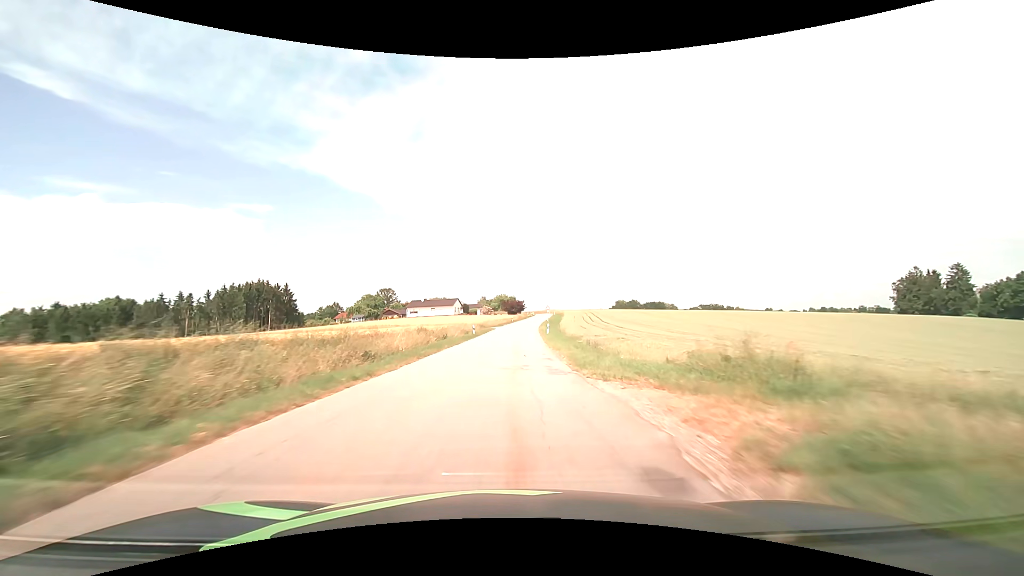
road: tertiary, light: Day
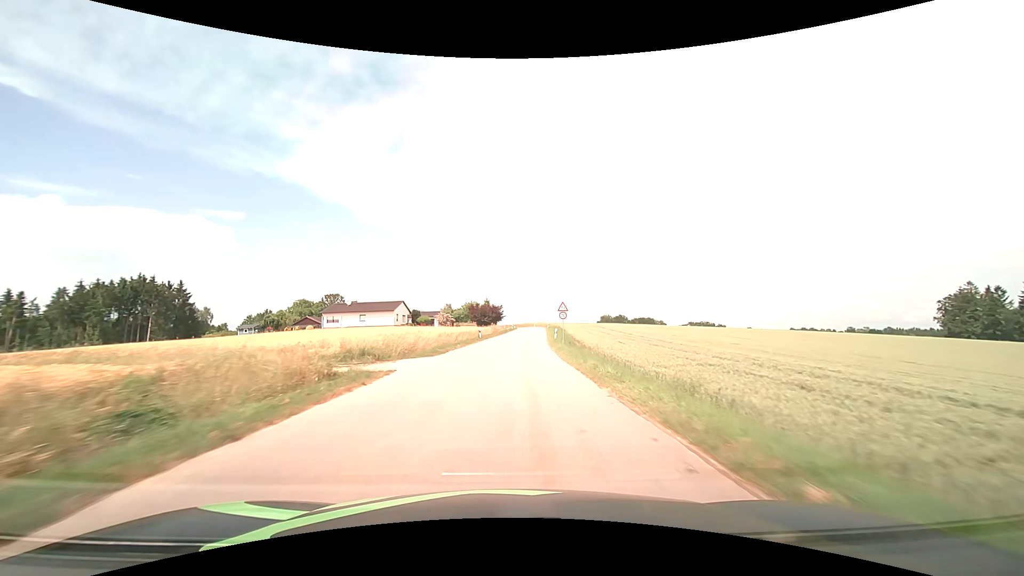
(+0.7, +50.3) m; +3°
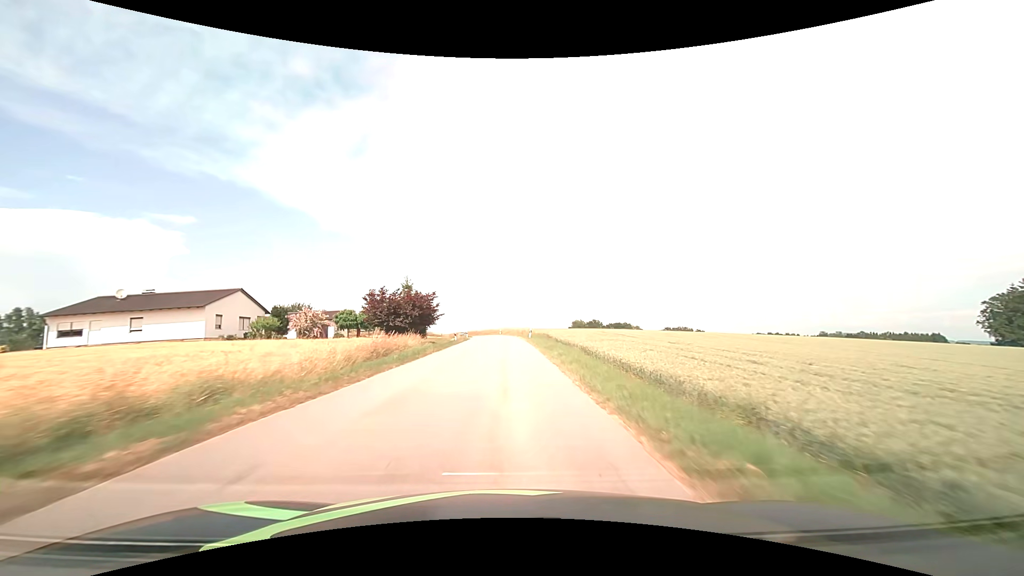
(+2.1, +49.5) m; +4°
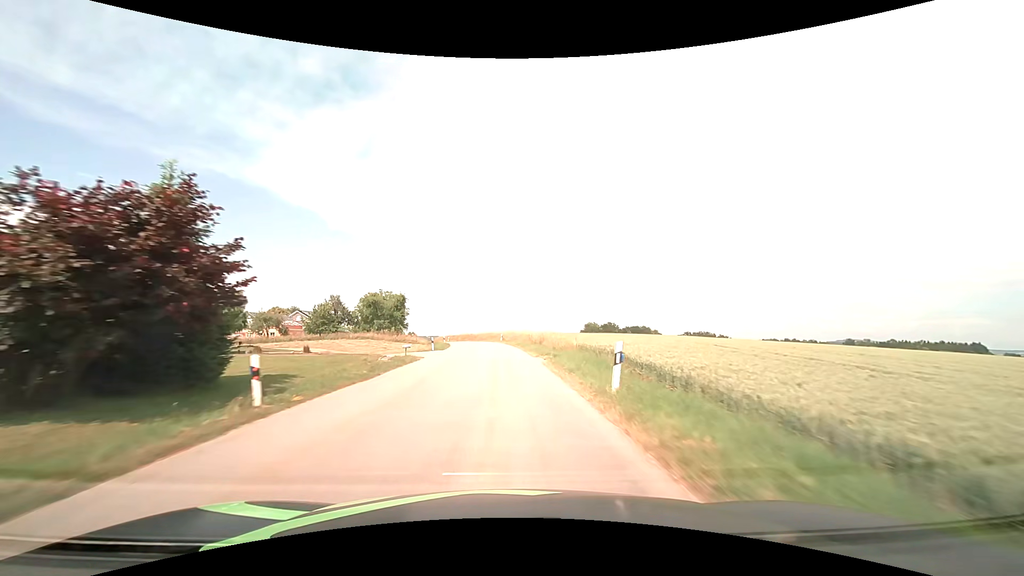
(0.0, +36.0) m; -1°
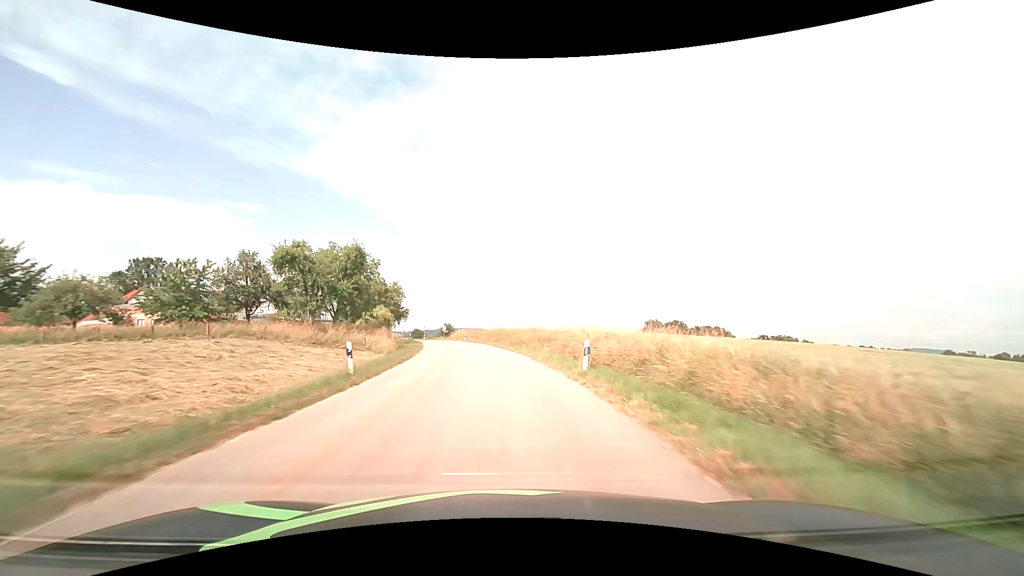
(-1.9, +45.4) m; -5°
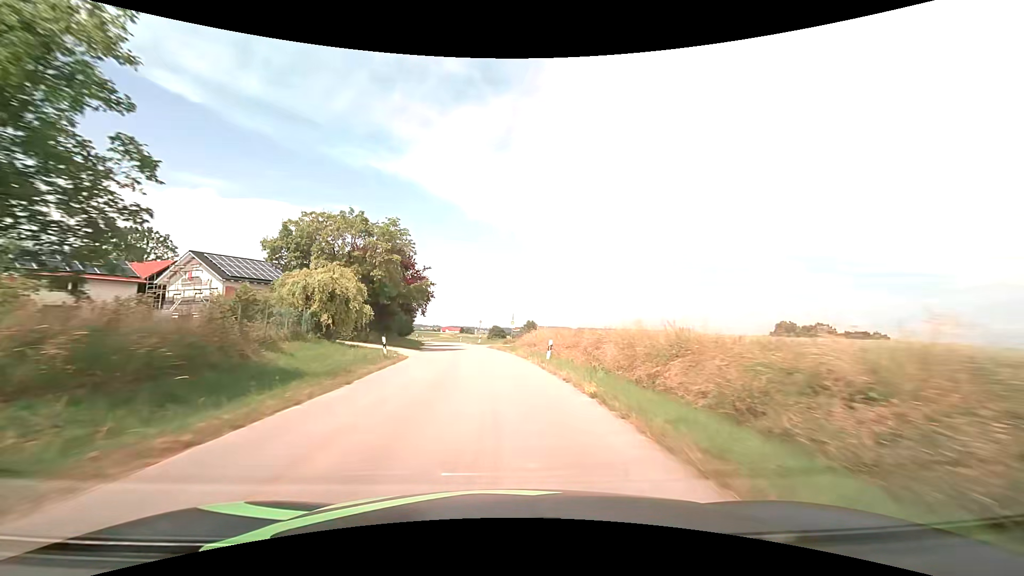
(-3.5, +43.8) m; -10°
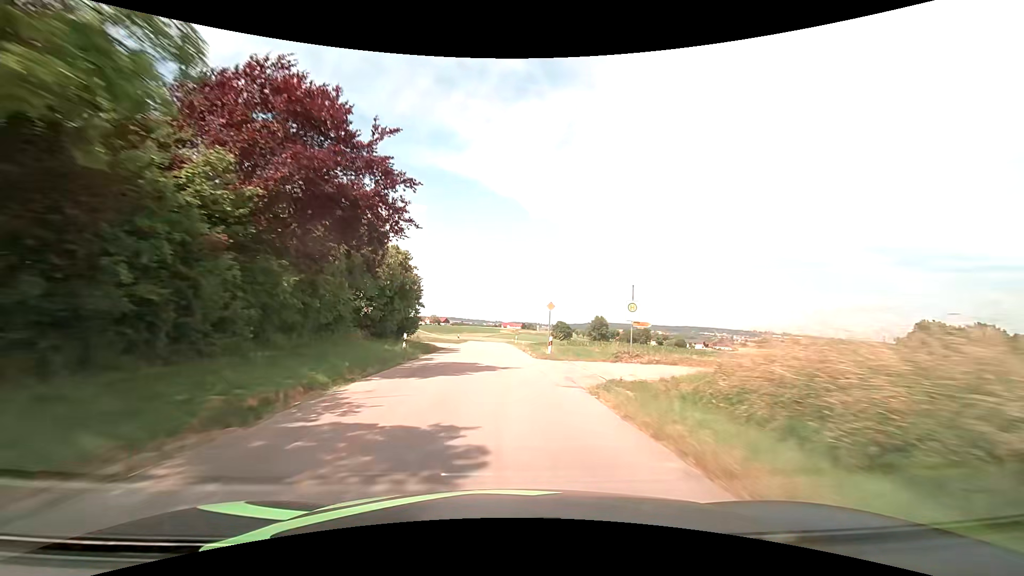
(-2.1, +32.6) m; -7°
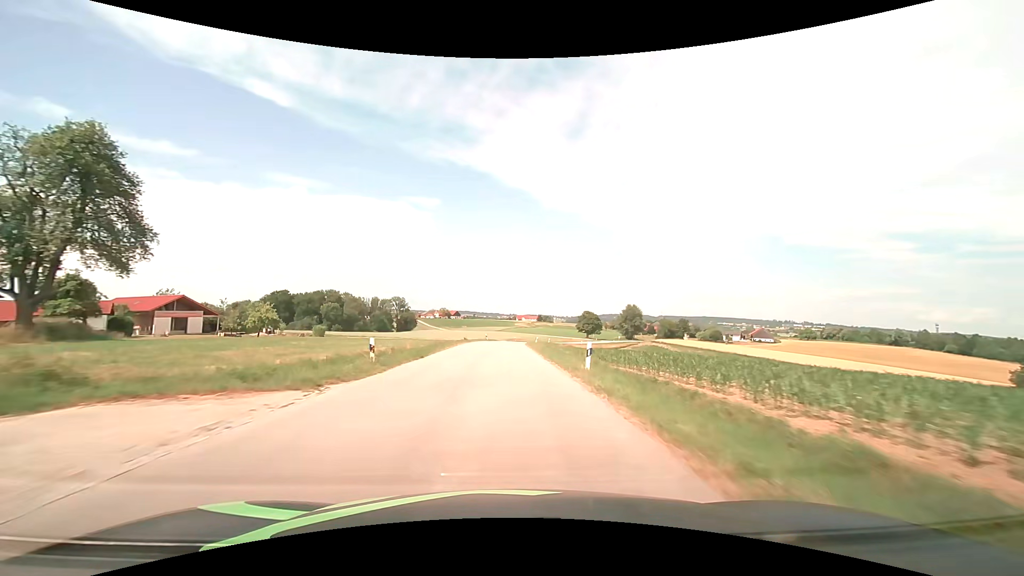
(-1.0, +43.6) m; -2°
